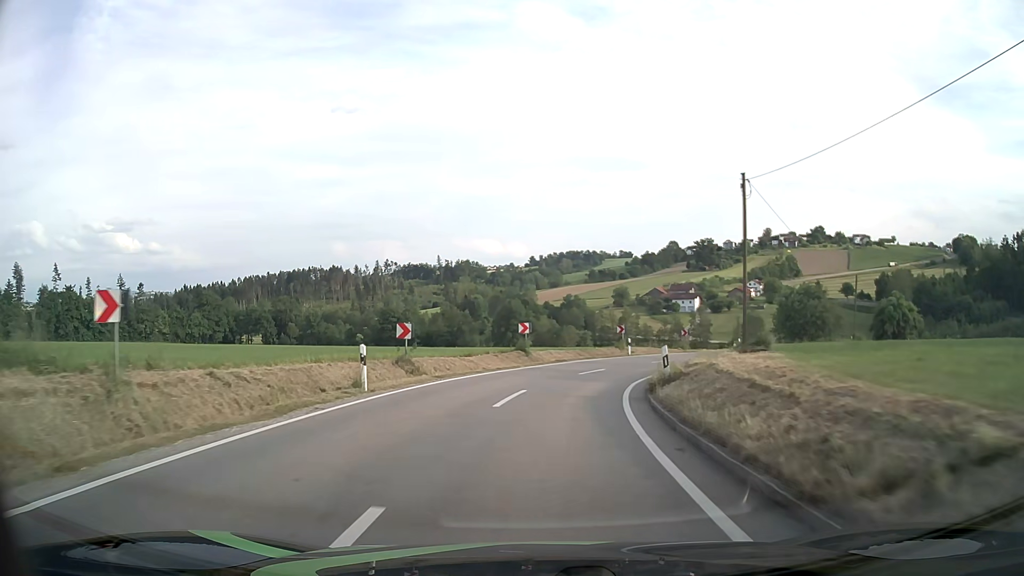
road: tertiary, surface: asphalt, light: Day
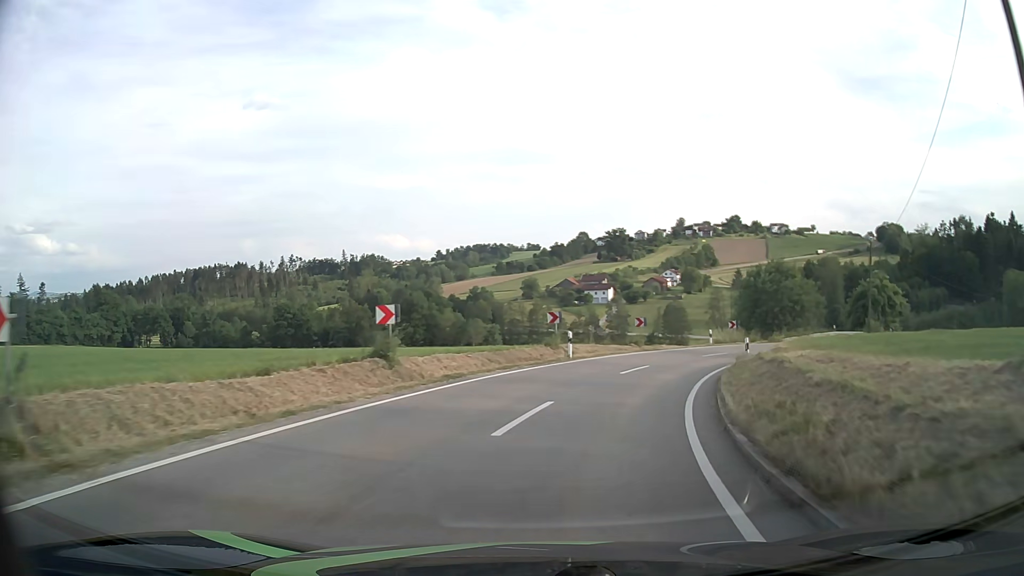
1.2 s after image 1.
(+0.6, +15.8) m; +7°
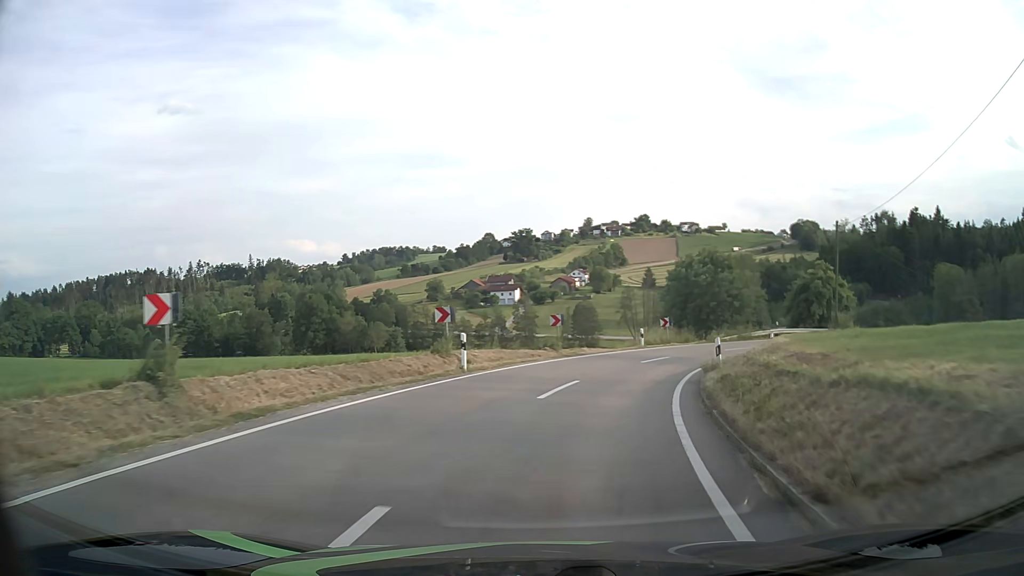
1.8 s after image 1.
(+0.5, +7.5) m; +8°
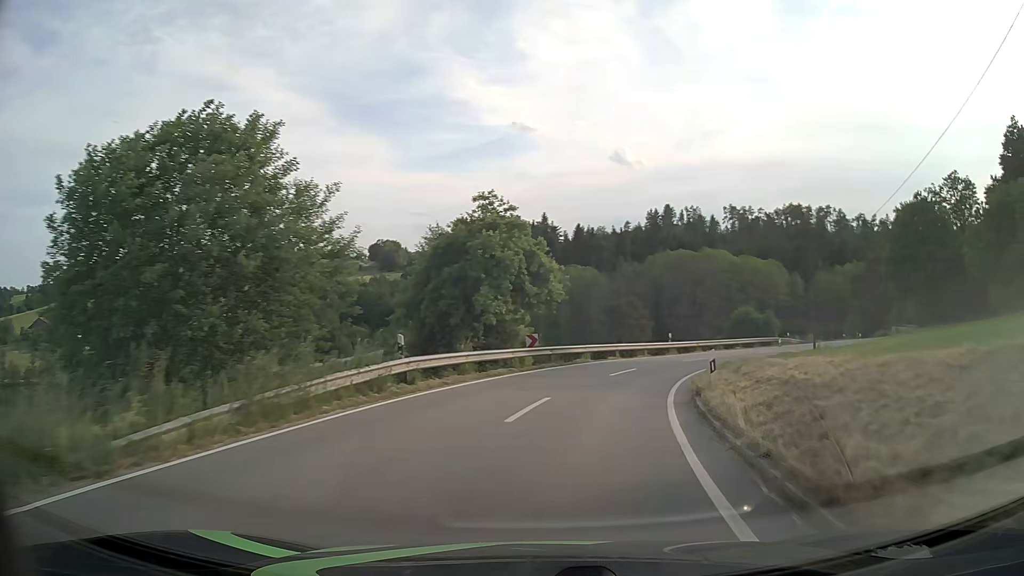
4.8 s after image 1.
(+10.9, +35.1) m; +36°
(+1, +10) (+3, +20) (+6, +29) (+11, +38) (+17, +46) (+24, +54) (+30, +61) (+37, +69) (+43, +76) (+50, +84) m
